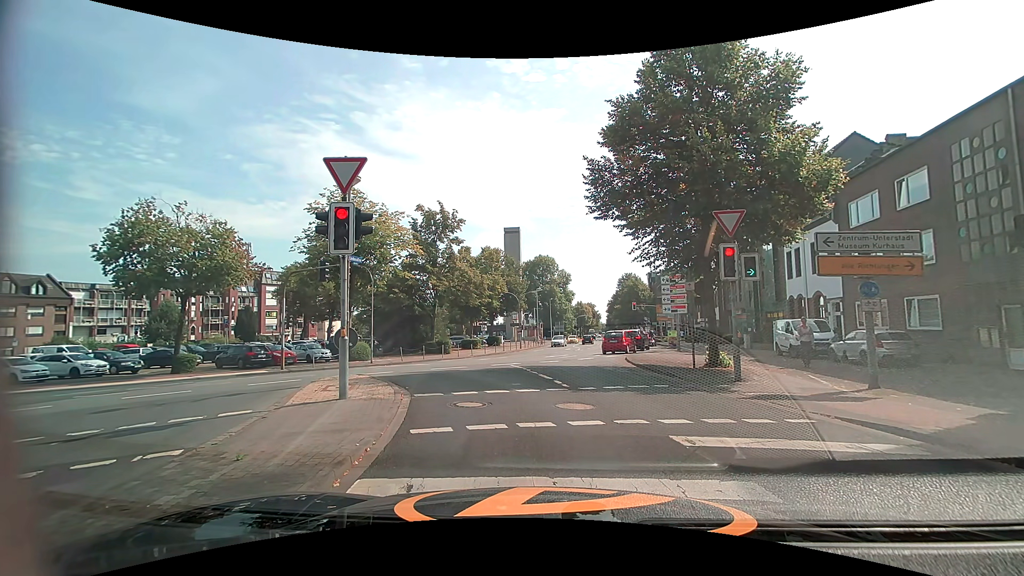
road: secondary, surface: asphalt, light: Day
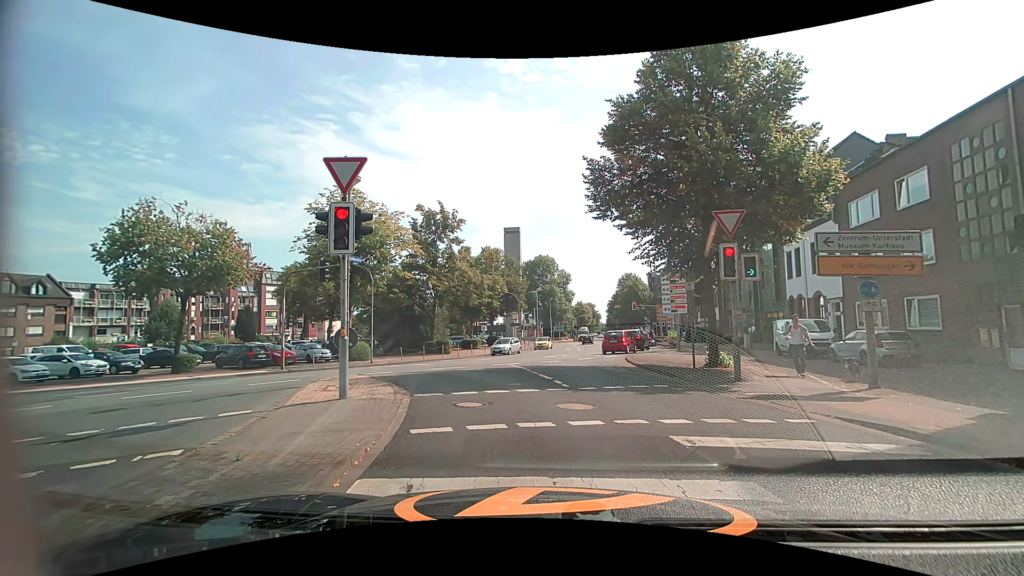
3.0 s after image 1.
(0.0, 0.0) m; 0°
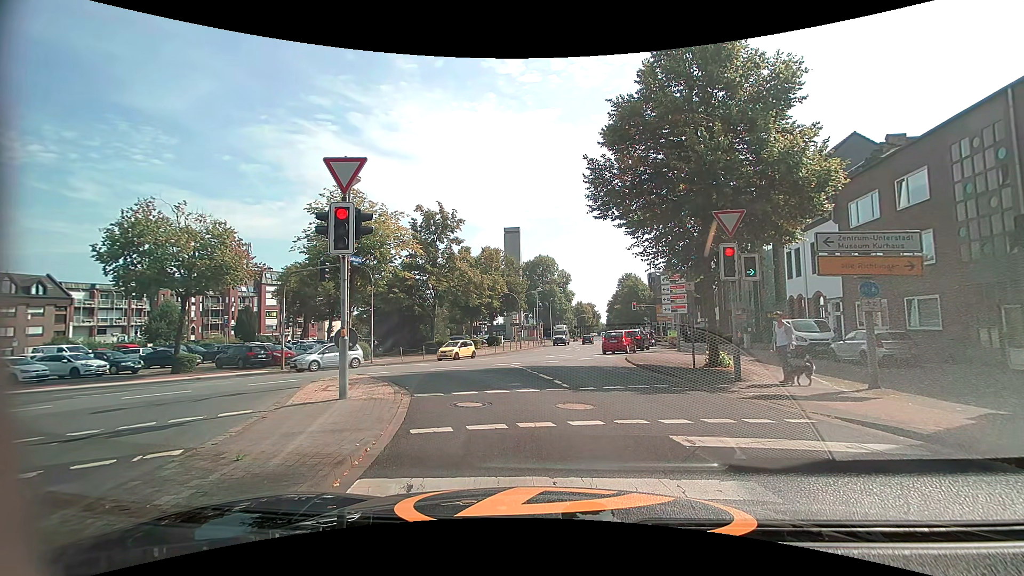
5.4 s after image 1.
(0.0, 0.0) m; 0°
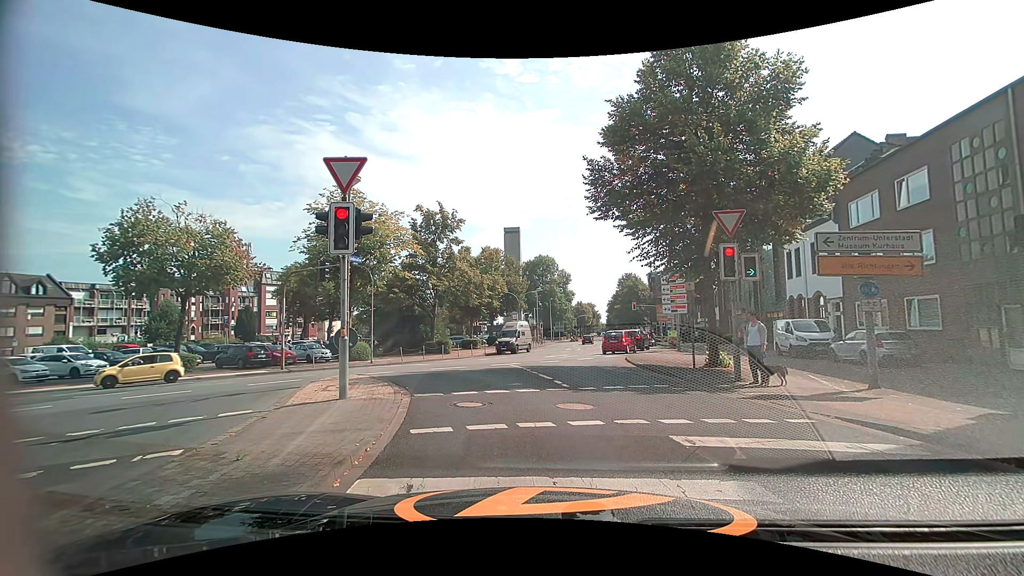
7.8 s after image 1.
(0.0, 0.0) m; 0°
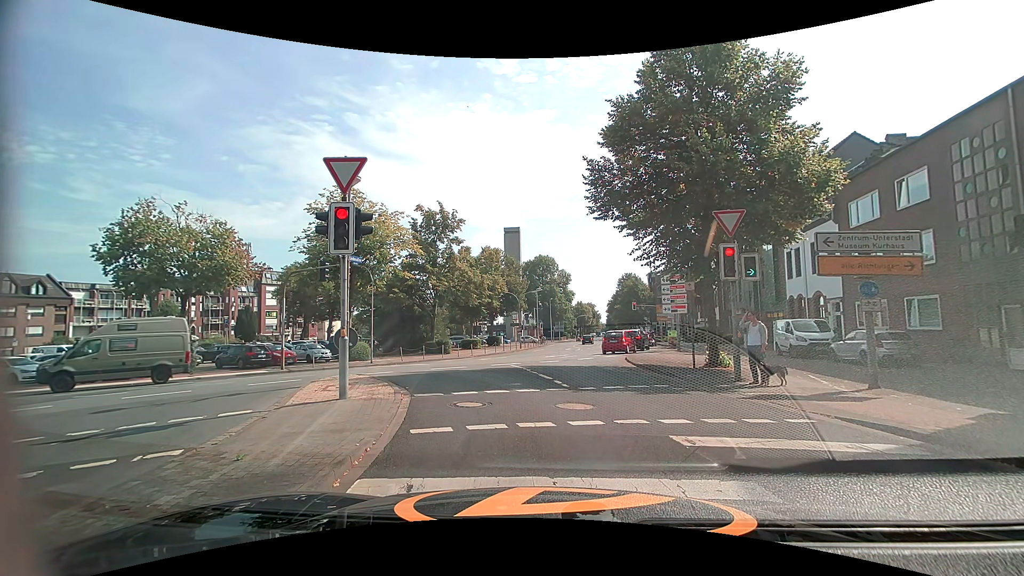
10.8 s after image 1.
(0.0, 0.0) m; 0°
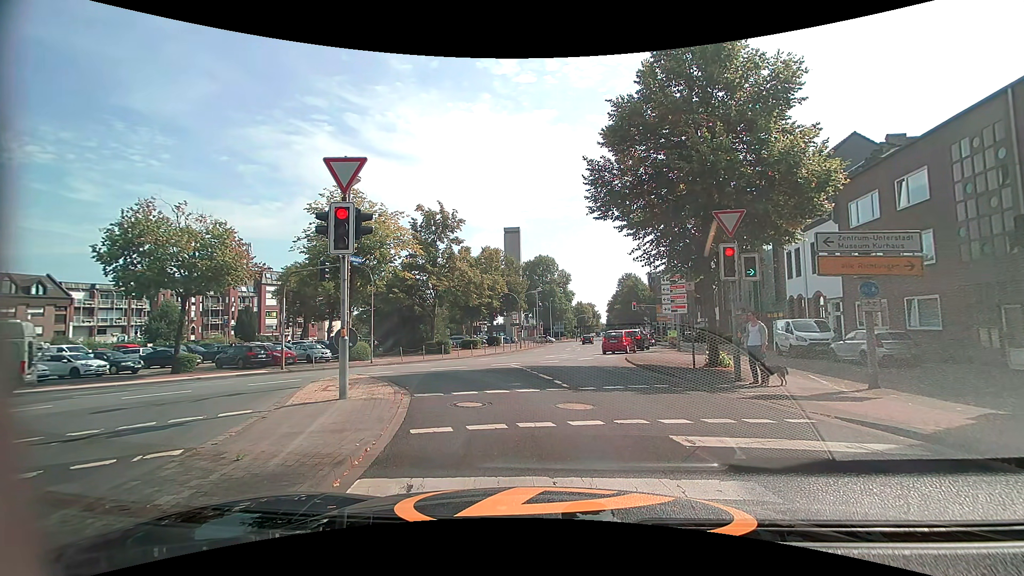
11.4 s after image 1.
(0.0, 0.0) m; 0°
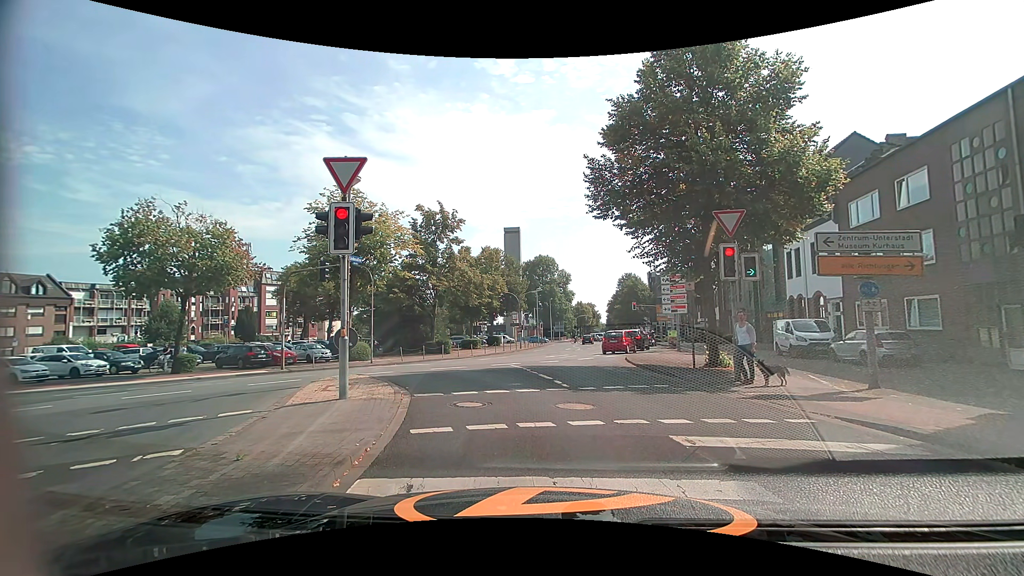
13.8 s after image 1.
(0.0, 0.0) m; 0°
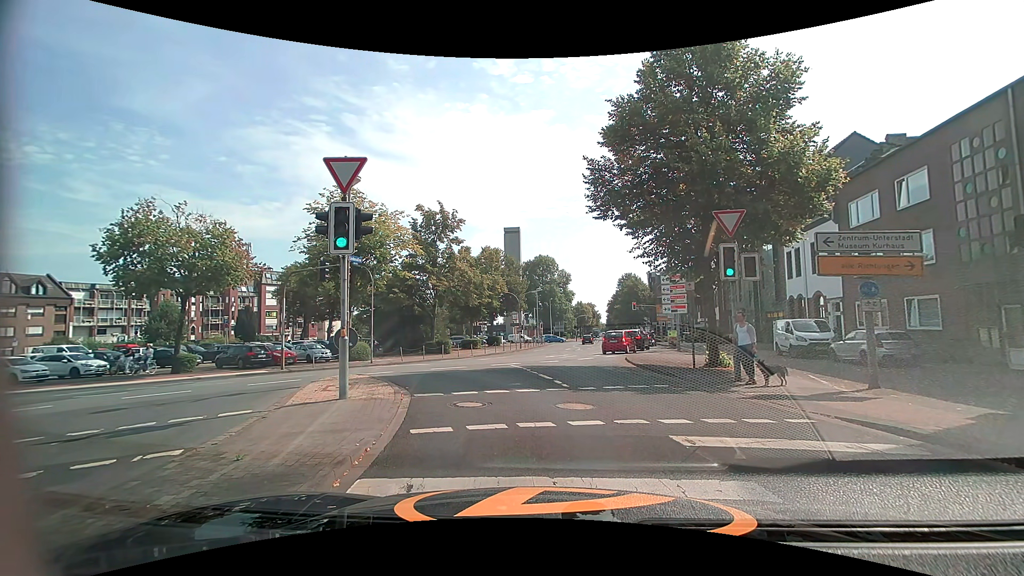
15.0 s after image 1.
(0.0, 0.0) m; 0°
